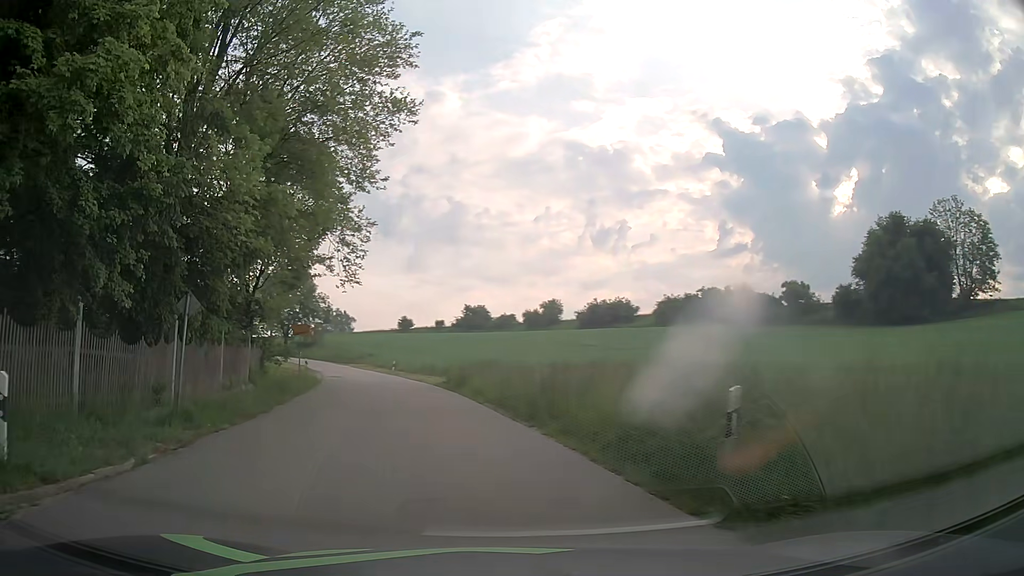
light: Day
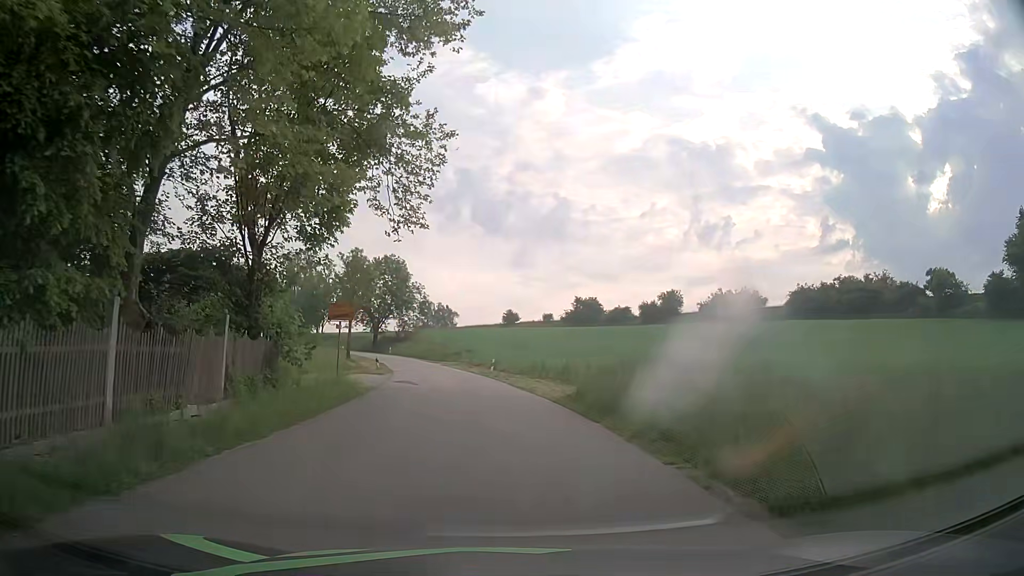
(-1.4, +13.5) m; -8°
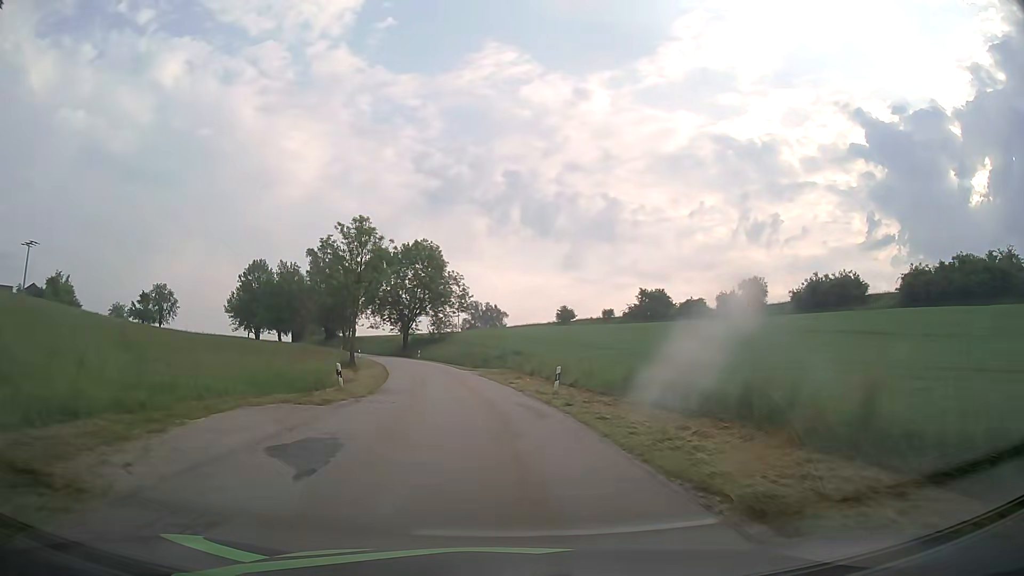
(-0.9, +20.6) m; -5°
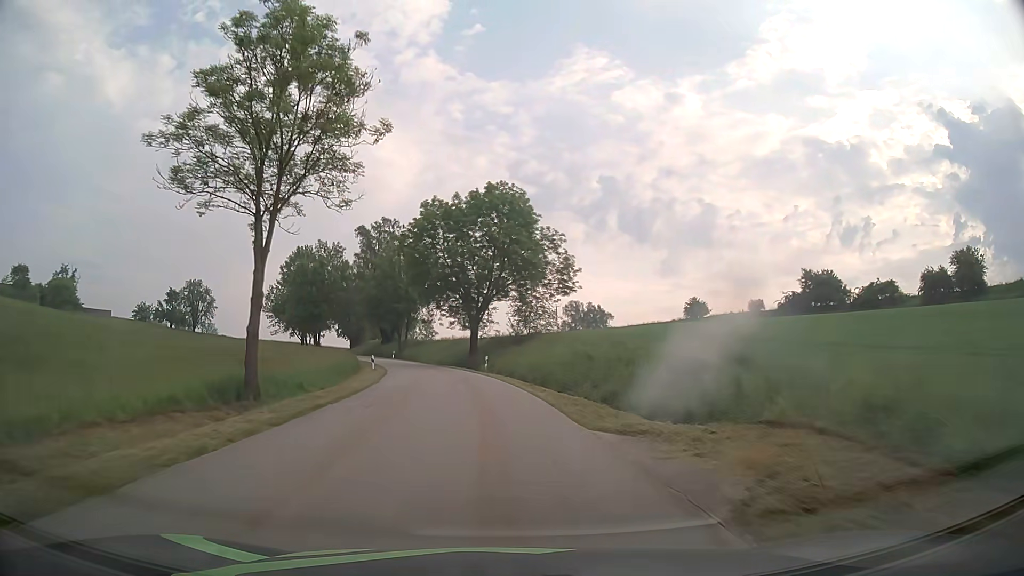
(-2.7, +37.7) m; -8°
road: tertiary
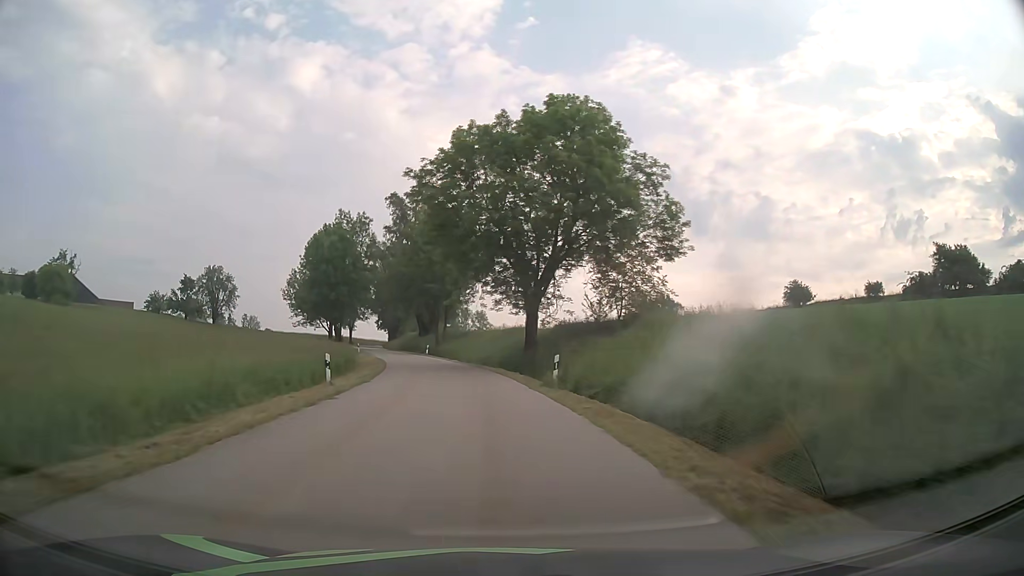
(-0.8, +21.3) m; -5°
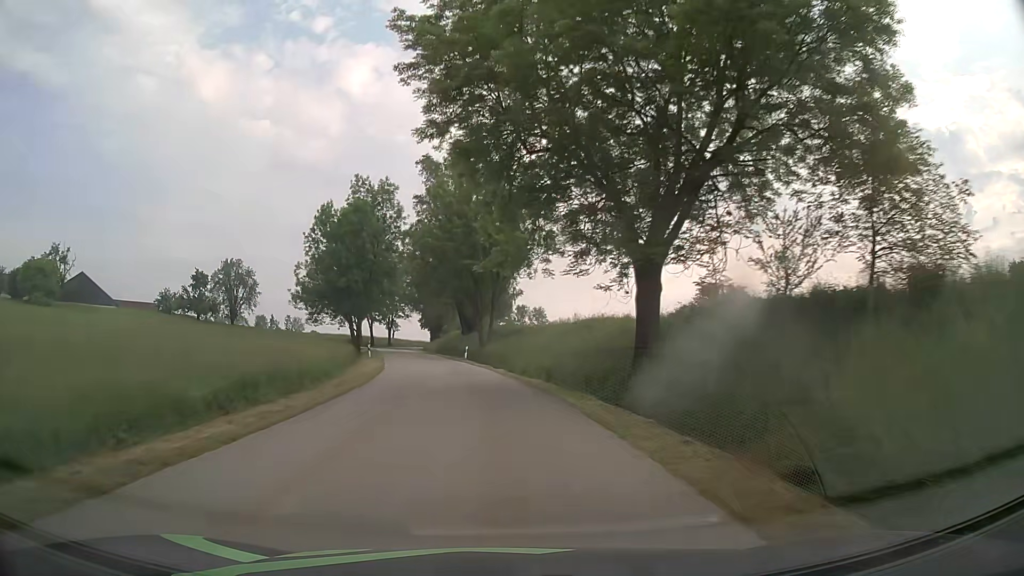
(-0.8, +20.5) m; -4°
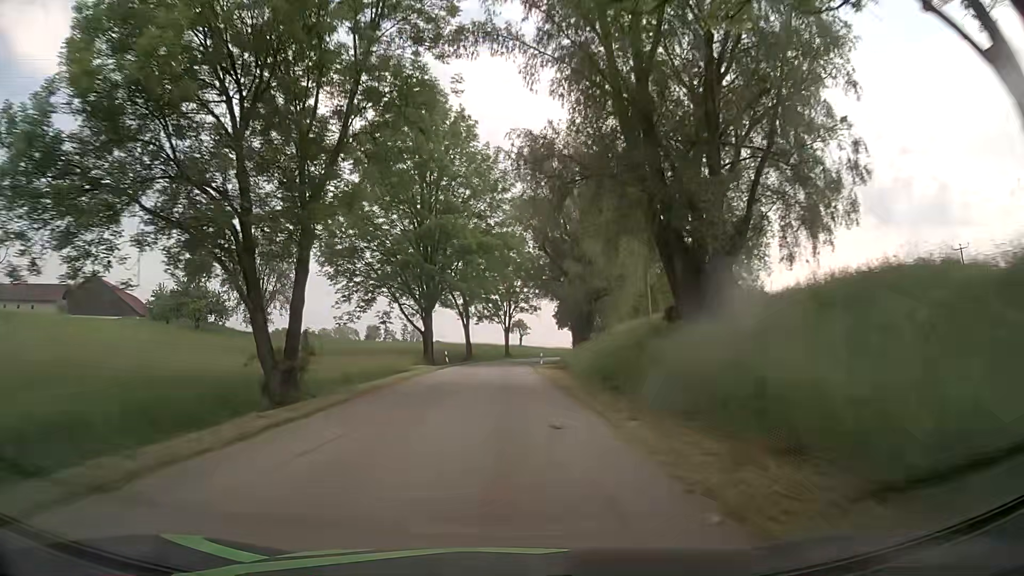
(-5.8, +52.2) m; -13°
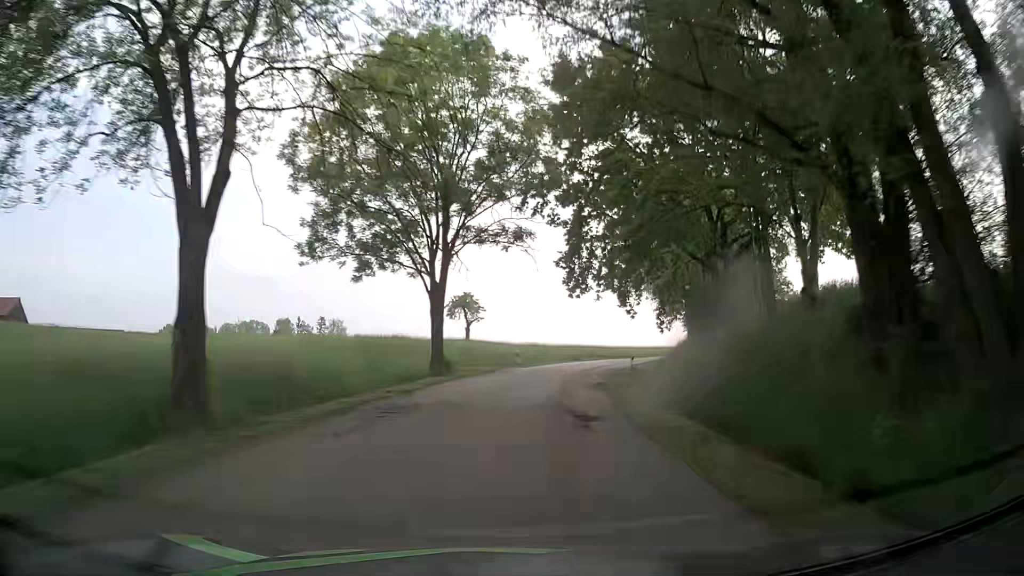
(+0.3, +56.8) m; +5°
(0, +10) (+1, +20) (+3, +30) (+5, +40) (+7, +49) (+10, +59) (+15, +68) (+19, +77) (+25, +85) (+31, +93) m
